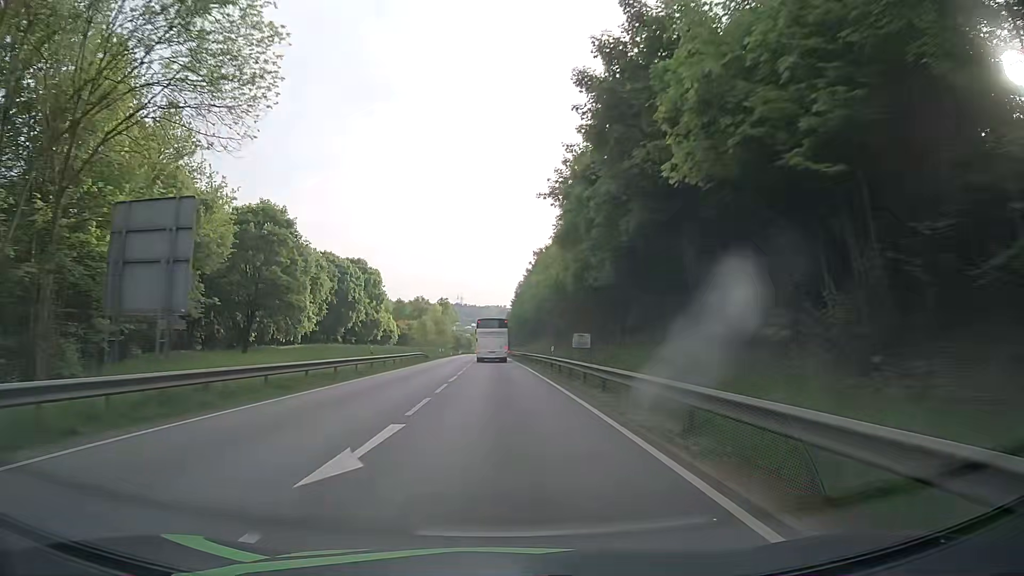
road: primary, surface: asphalt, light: Day
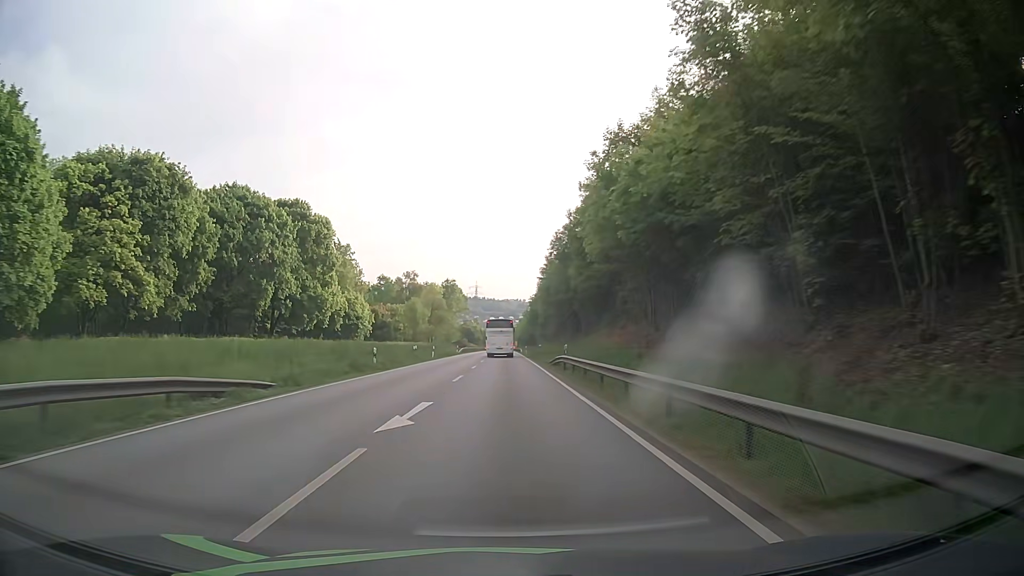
(-0.7, +50.4) m; -1°
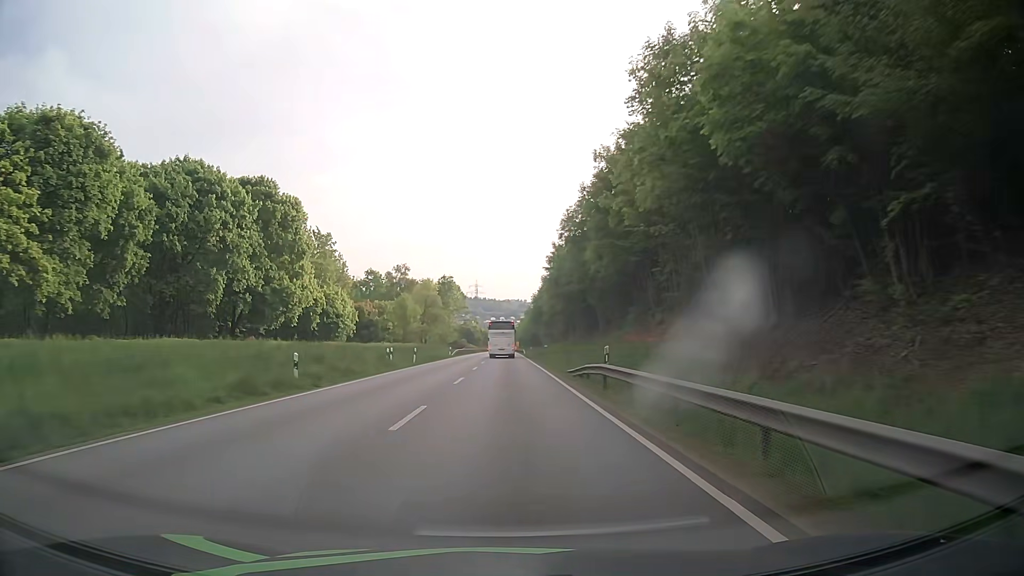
(0.0, +12.6) m; 0°
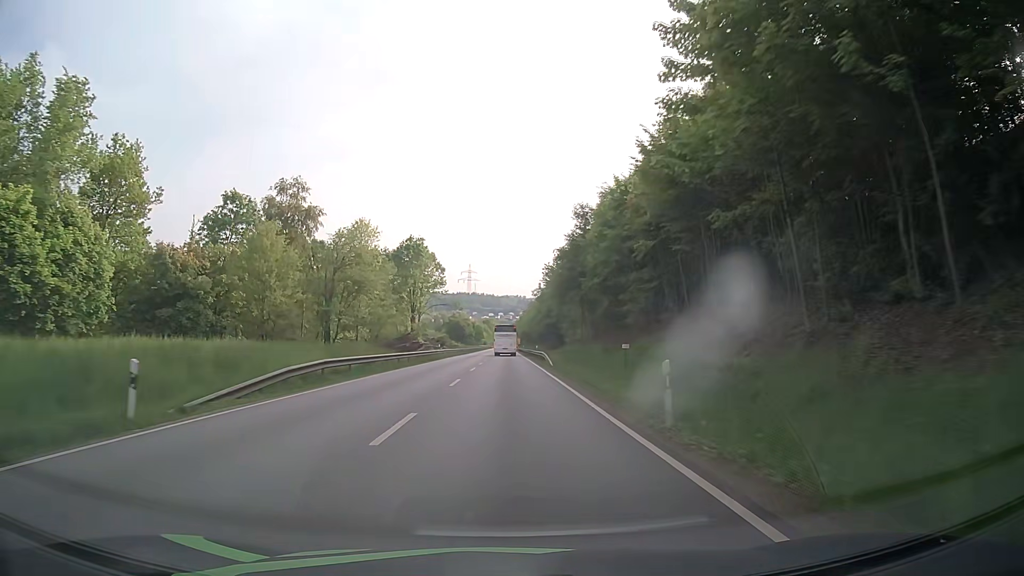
(0.0, +62.3) m; 0°
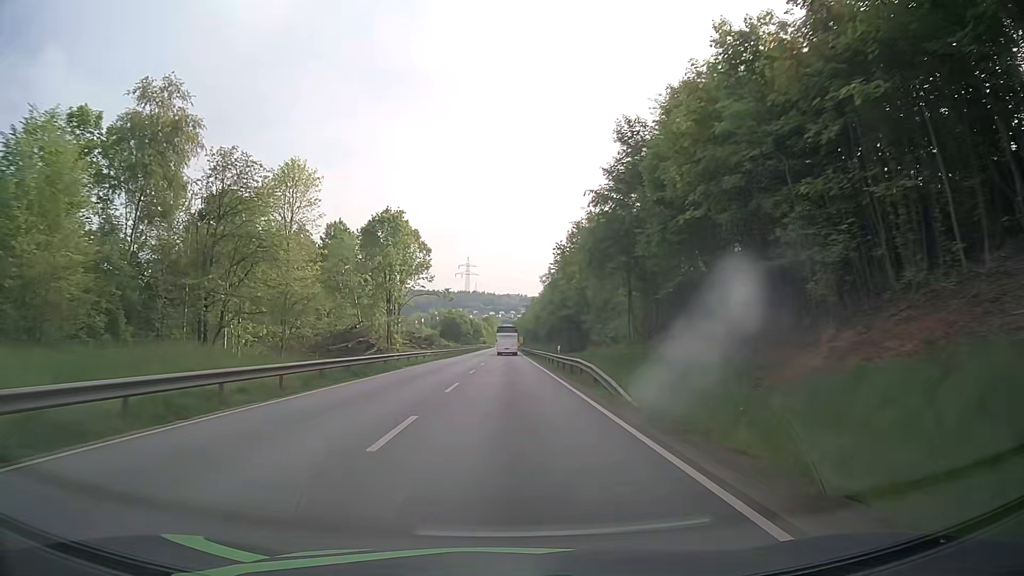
(0.0, +24.8) m; 0°
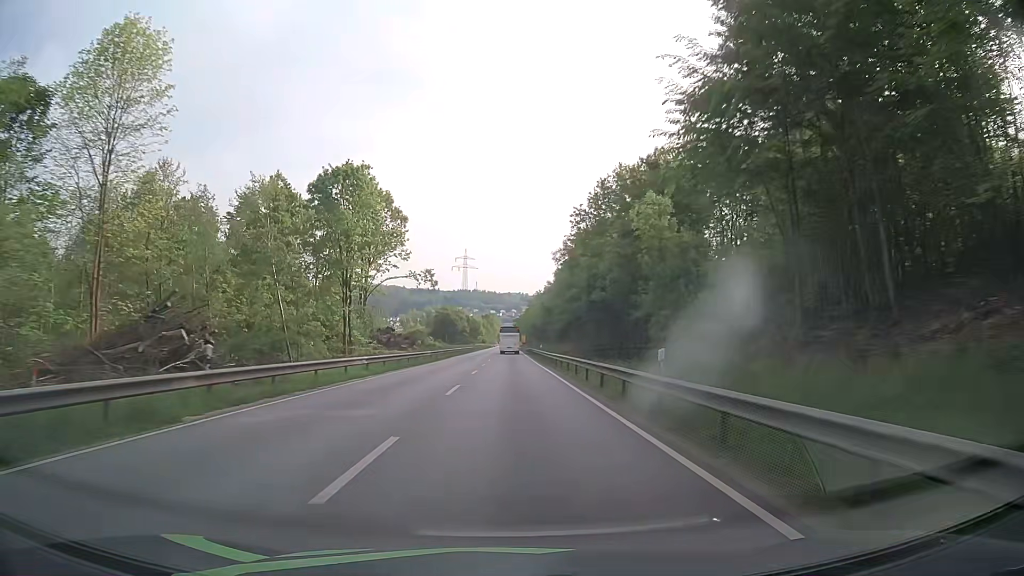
(0.0, +24.9) m; 0°
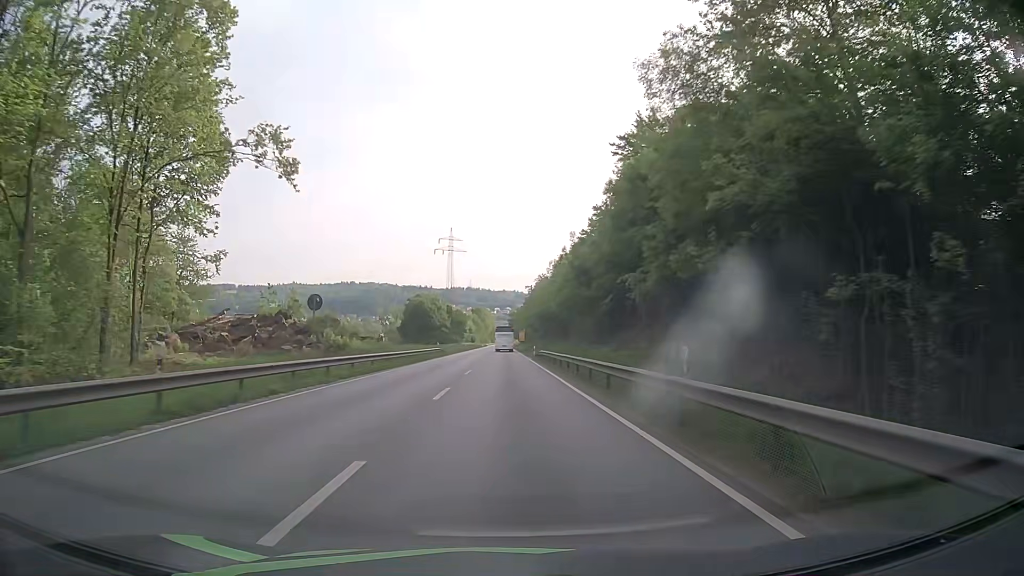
(0.0, +50.2) m; 0°
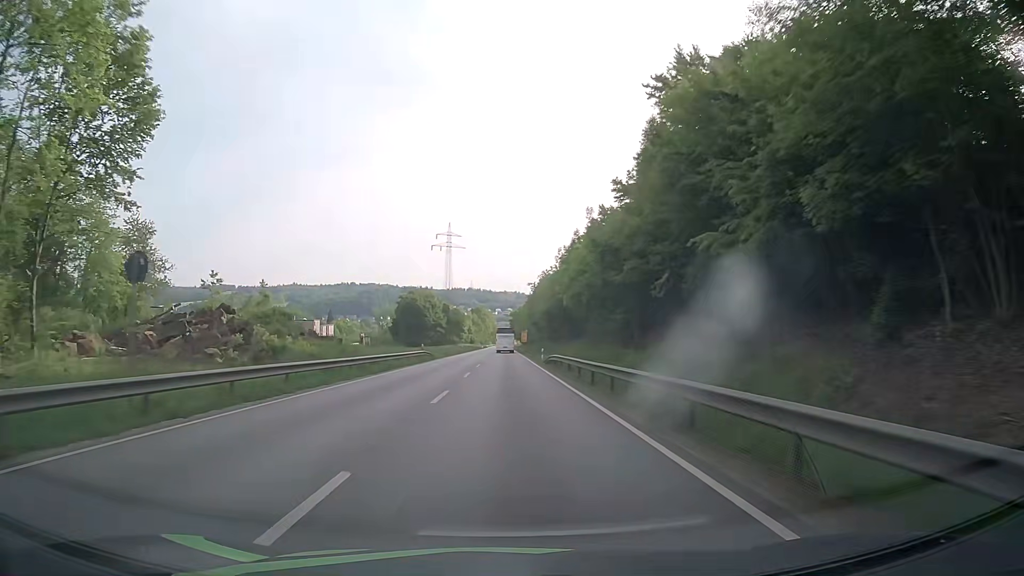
(0.0, +12.6) m; 0°
(0, +10) (0, +20) (0, +30) (0, +40) (0, +50) (0, +60) (0, +70) (0, +80) (0, +90) (0, +100) m
